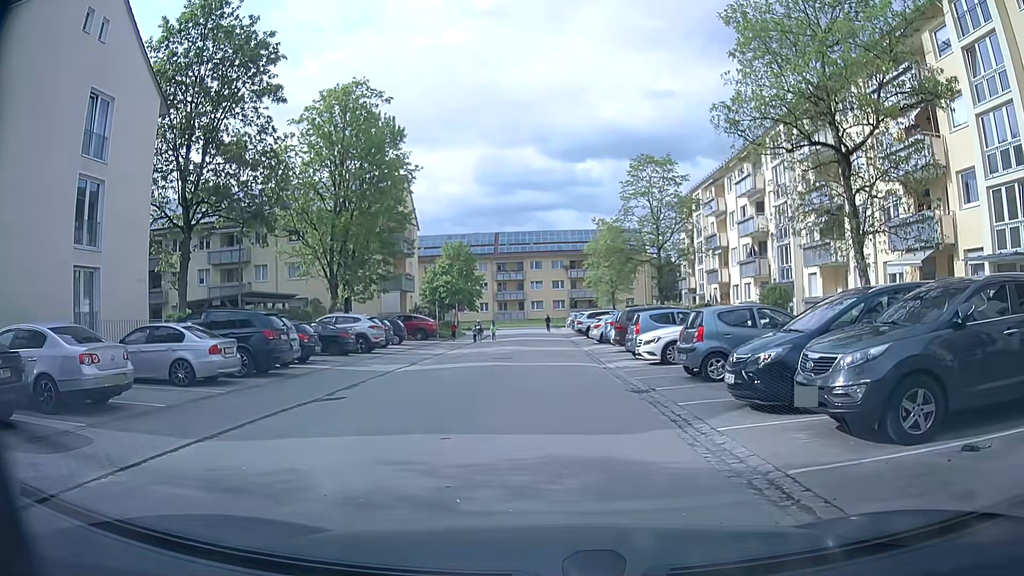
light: Day
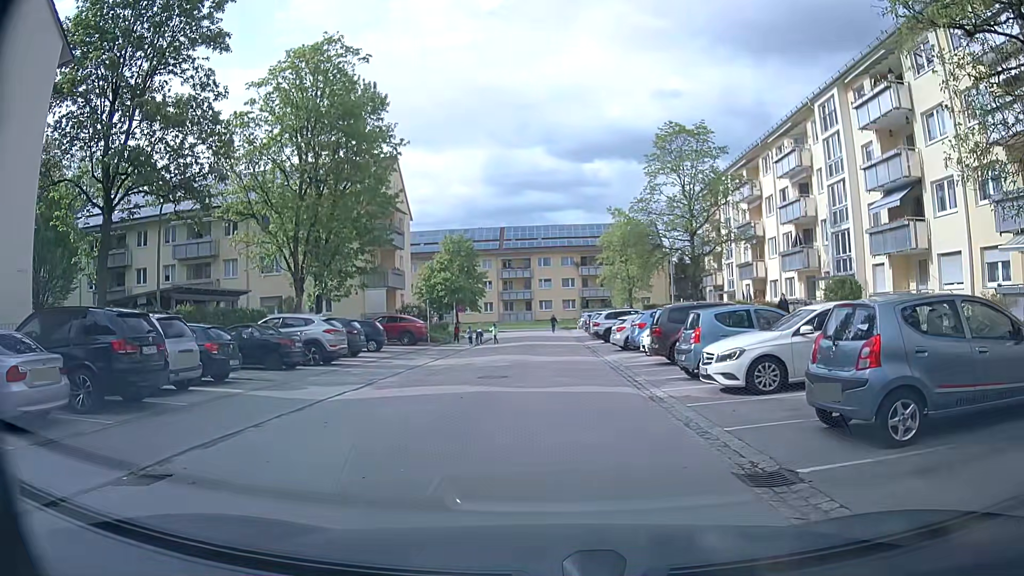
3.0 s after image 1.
(+0.1, +7.0) m; -1°
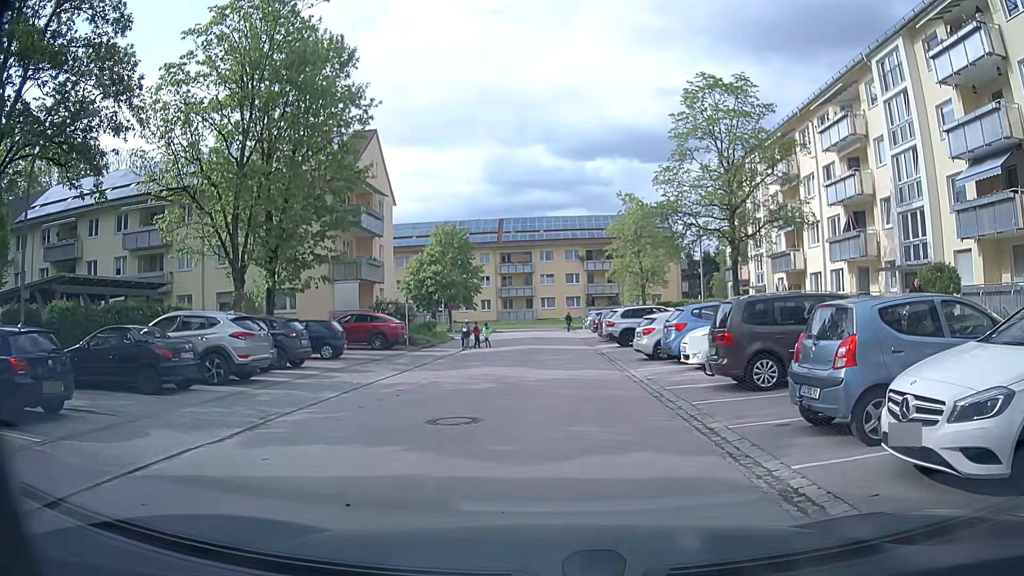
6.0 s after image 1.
(+0.2, +6.9) m; +1°
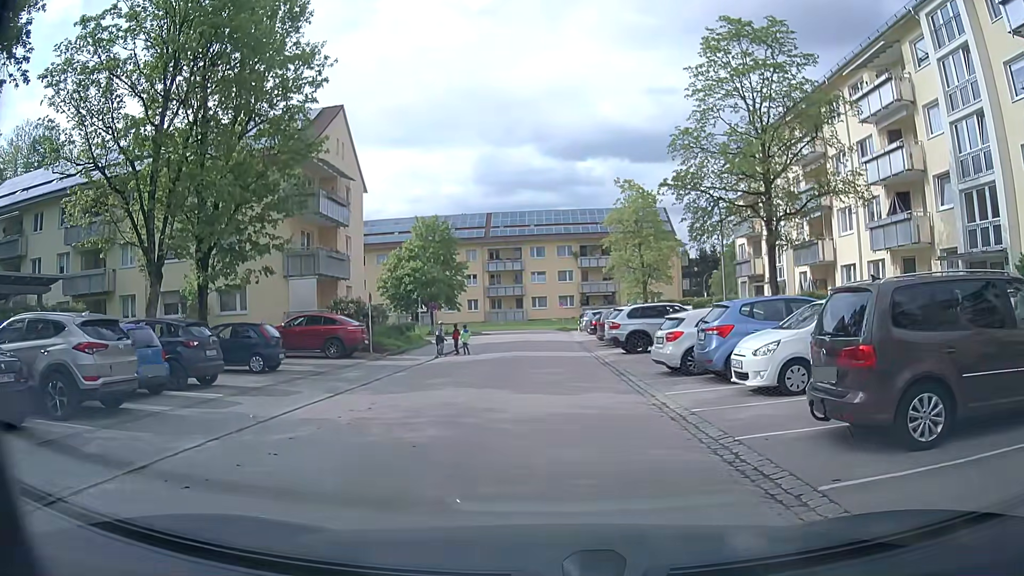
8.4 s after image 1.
(+0.1, +5.5) m; 0°
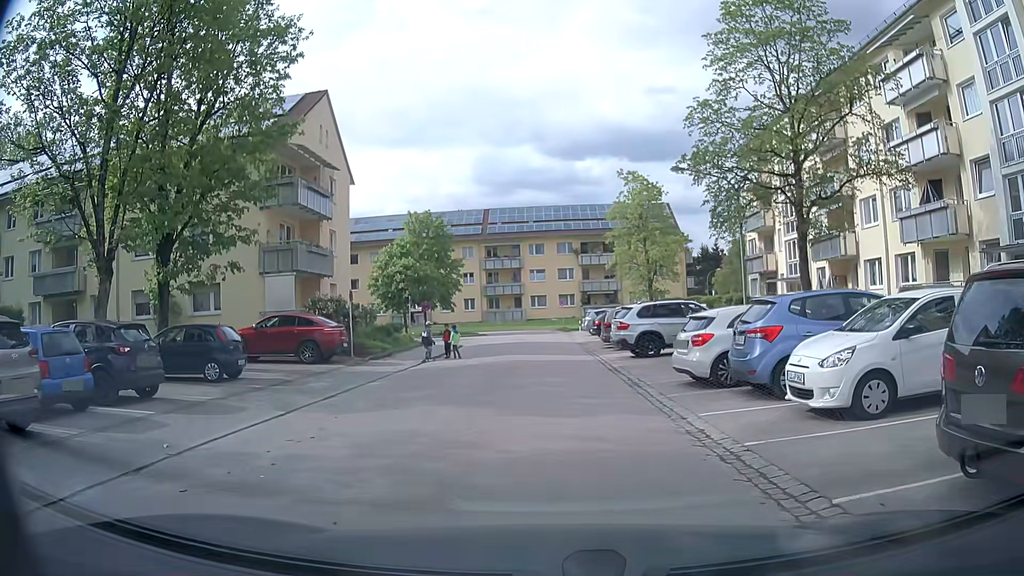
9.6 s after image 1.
(+0.1, +2.8) m; +2°
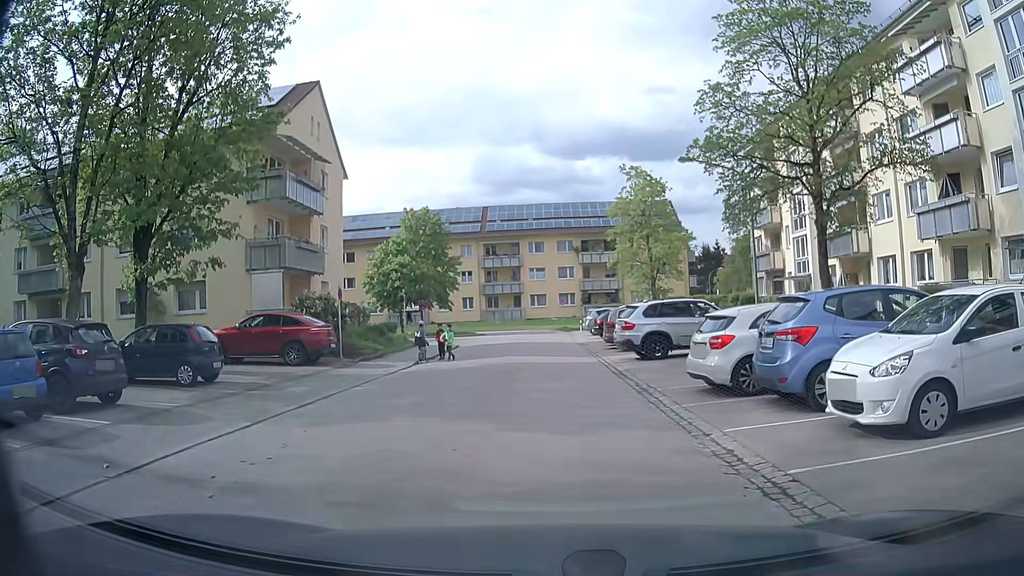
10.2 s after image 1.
(0.0, +1.4) m; -2°
